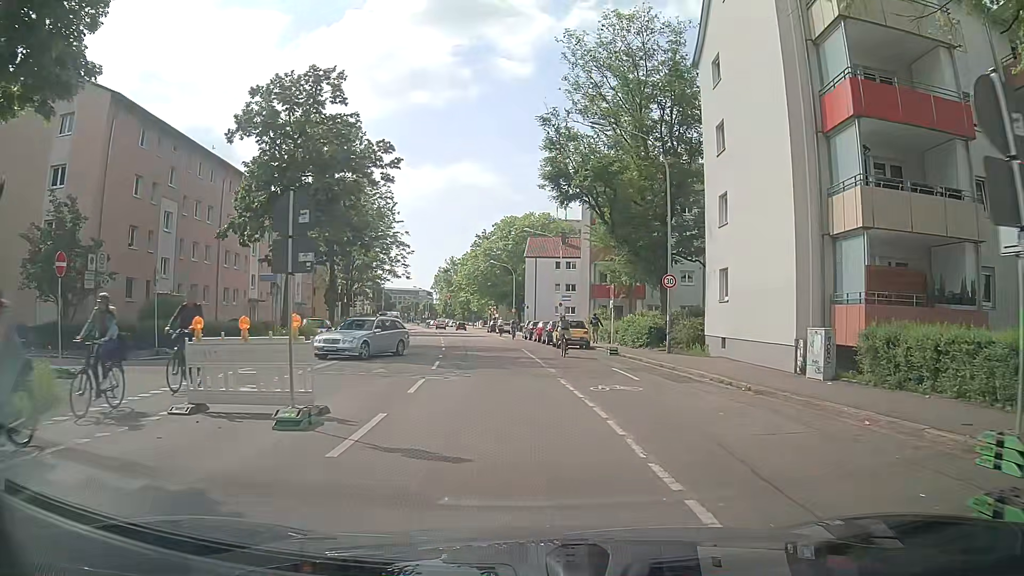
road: residential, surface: asphalt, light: Day
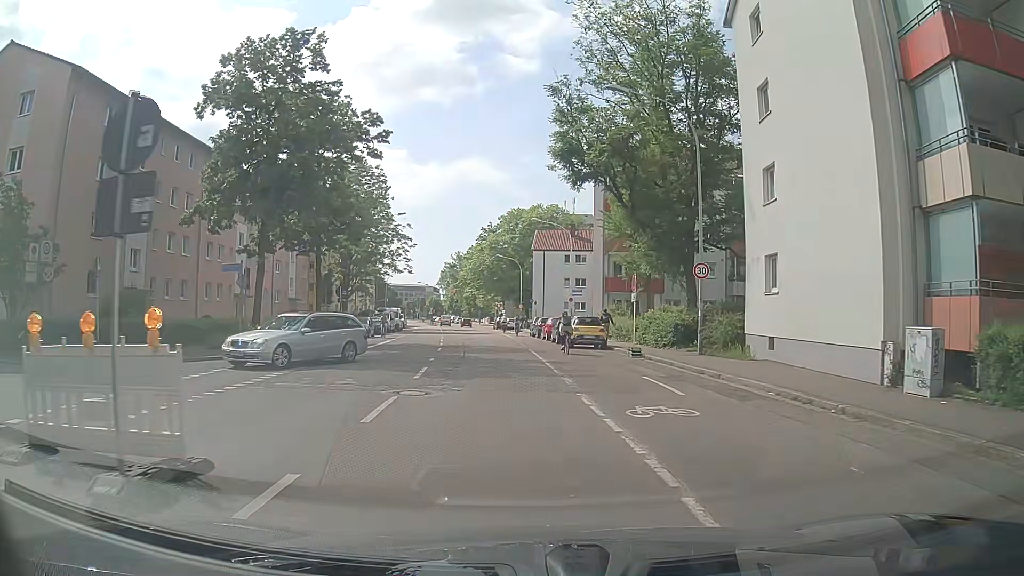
(+0.1, +4.1) m; +2°
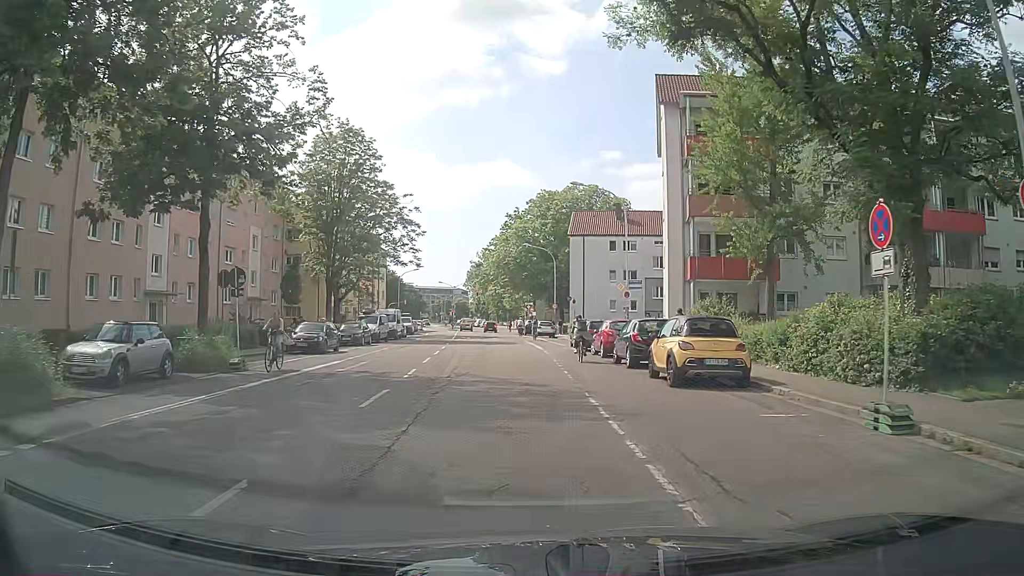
(-0.5, +16.5) m; -3°
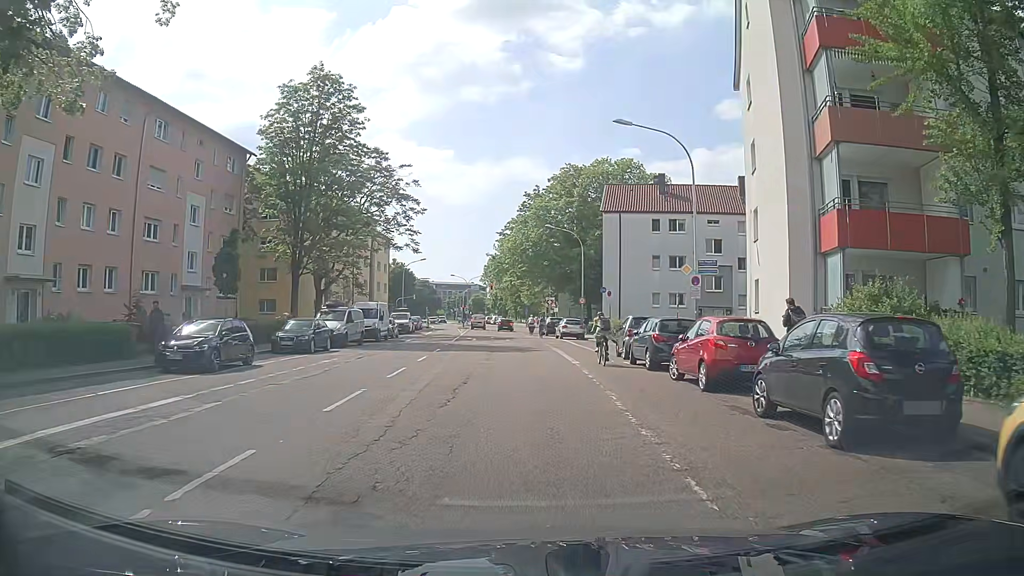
(-0.2, +12.7) m; -2°
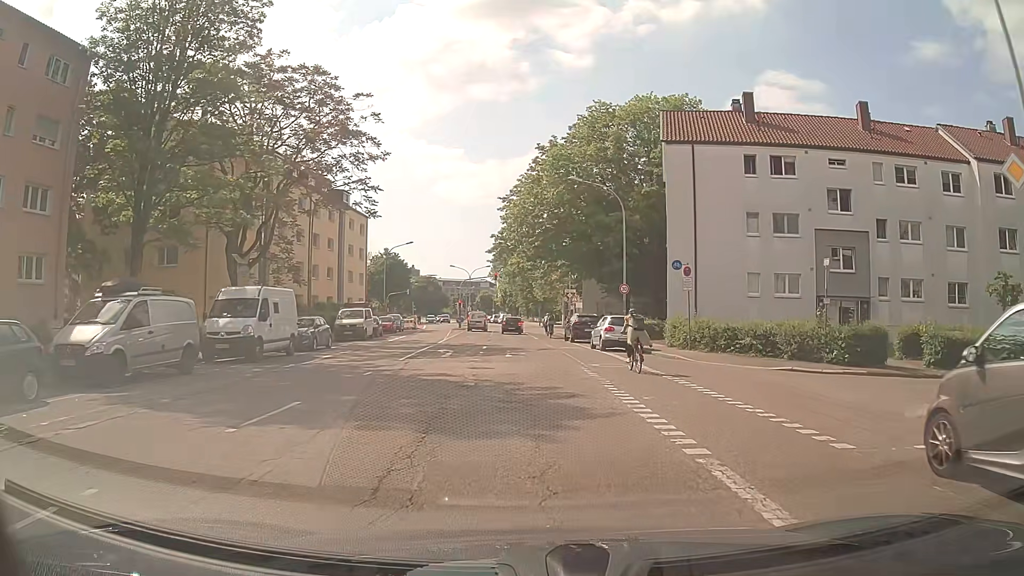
(-0.2, +20.2) m; -2°
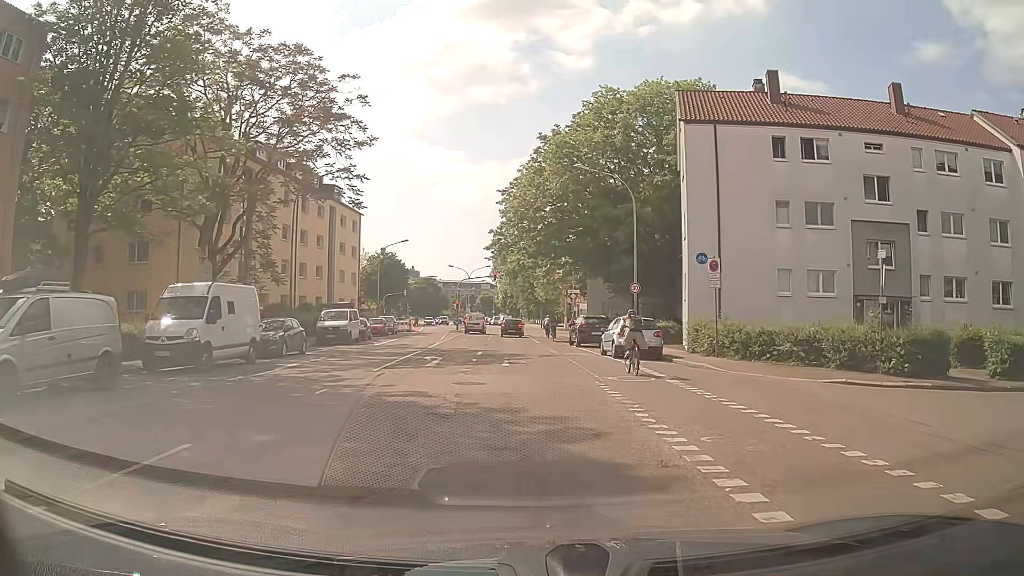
(0.0, +3.8) m; 0°
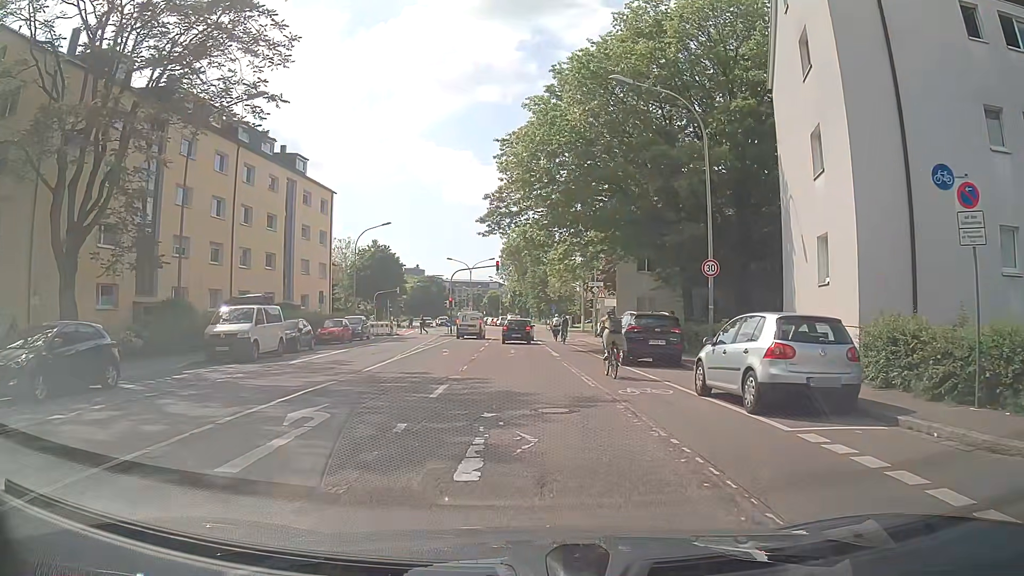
(0.0, +14.0) m; -1°
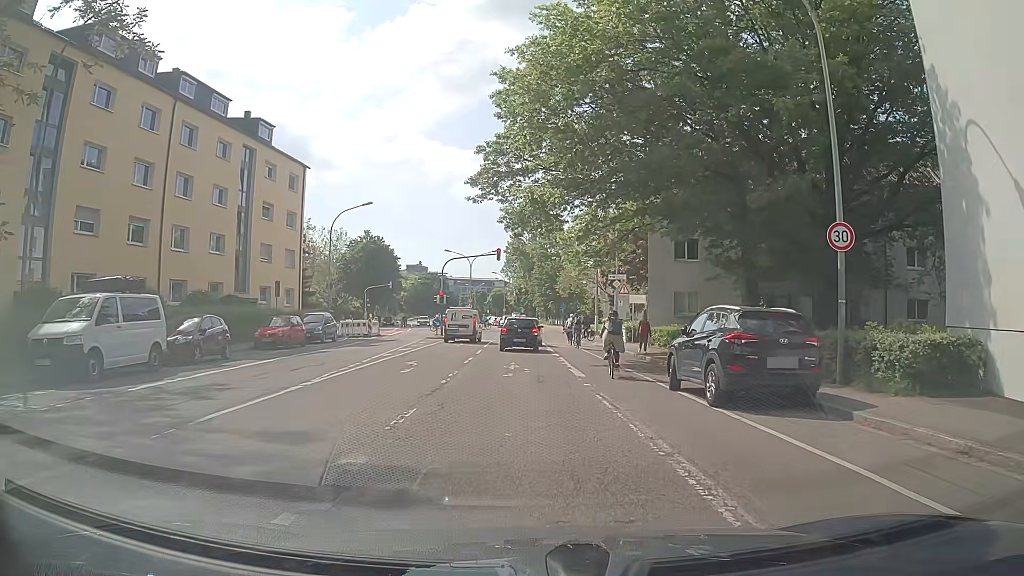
(0.0, +9.7) m; -1°
